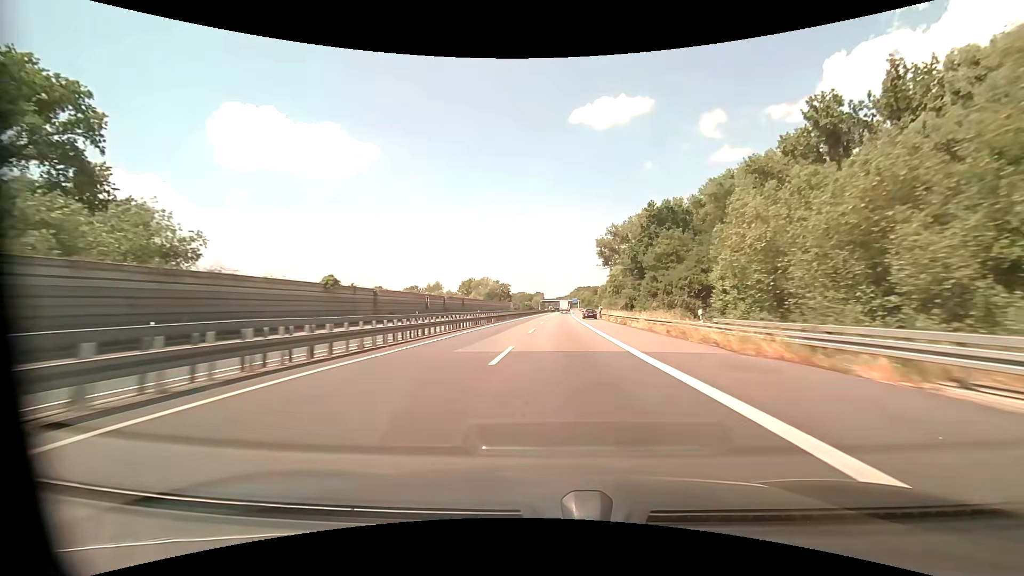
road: motorway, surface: asphalt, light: Day
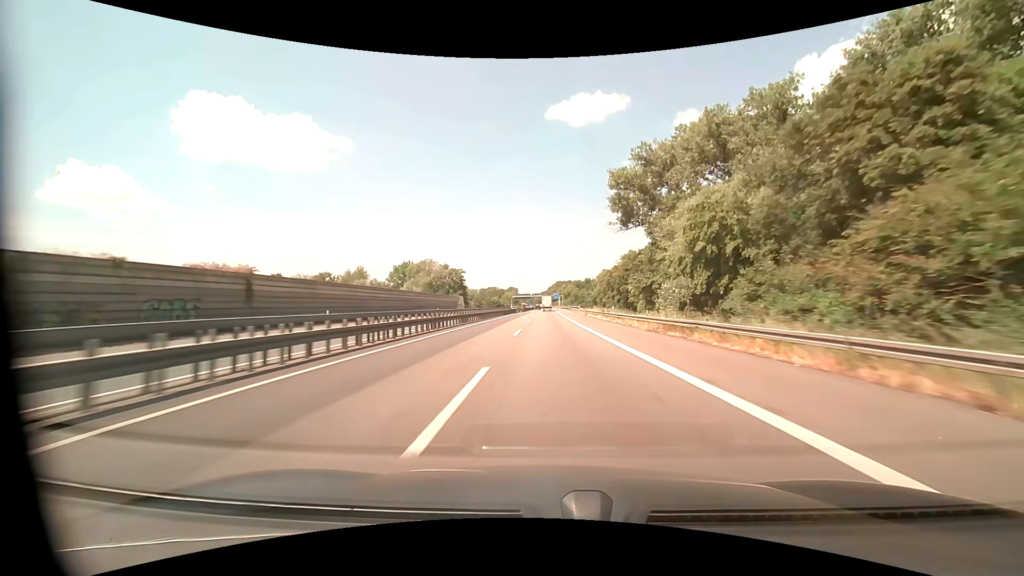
(+1.9, +77.3) m; +3°
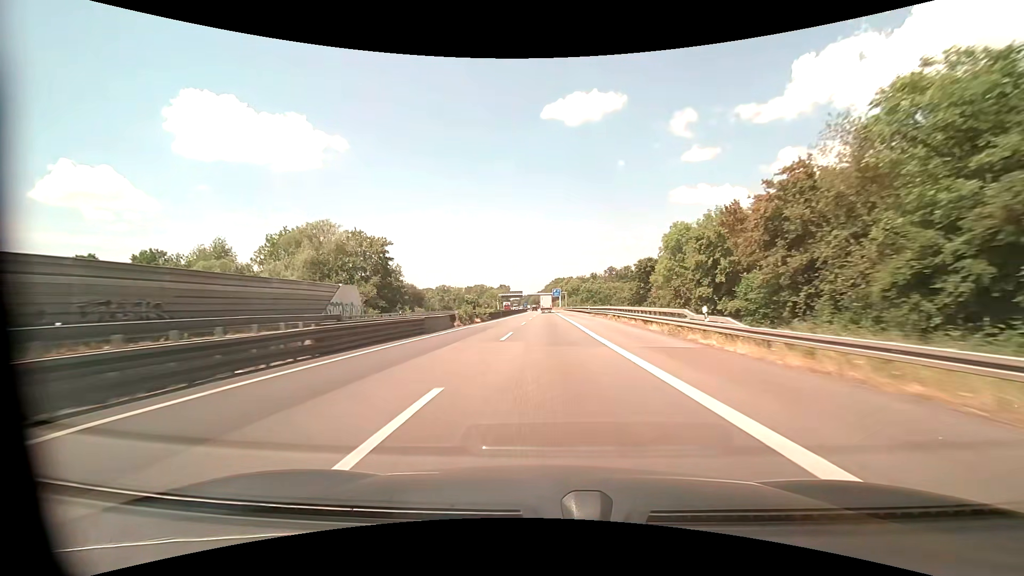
(+0.4, +74.5) m; 0°
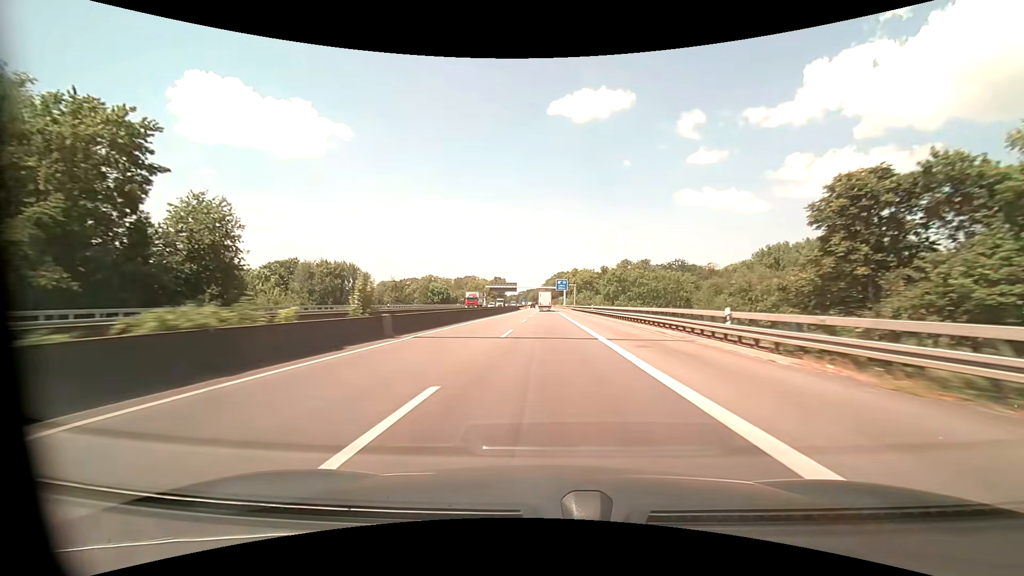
(+0.2, +53.9) m; 0°
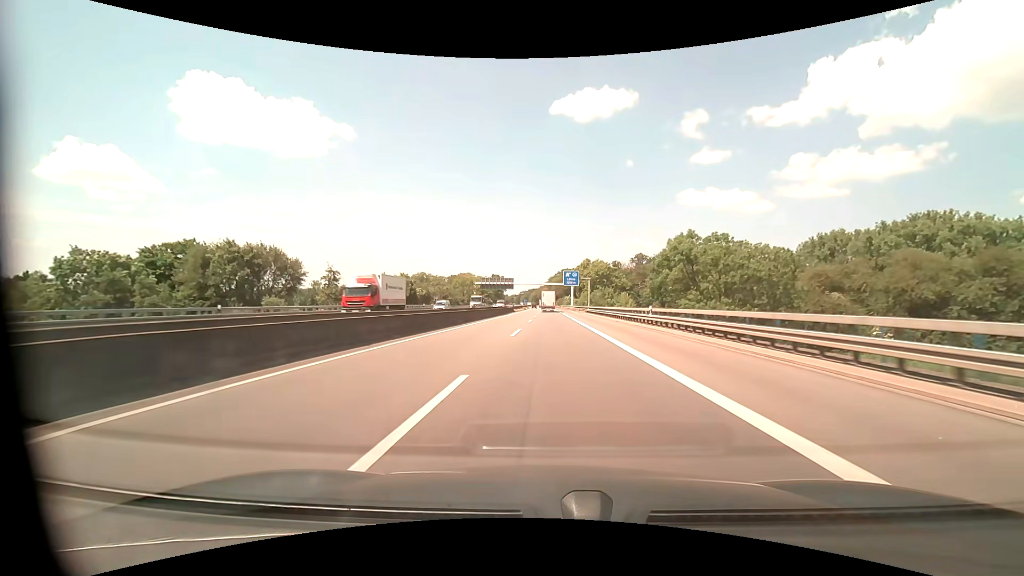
(-0.1, +35.0) m; 0°
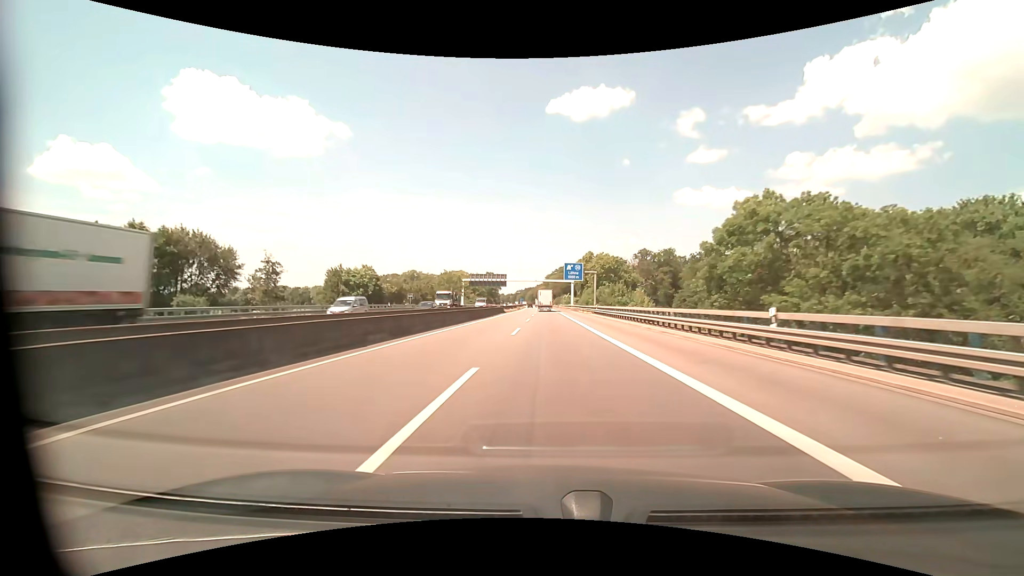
(0.0, +17.1) m; 0°
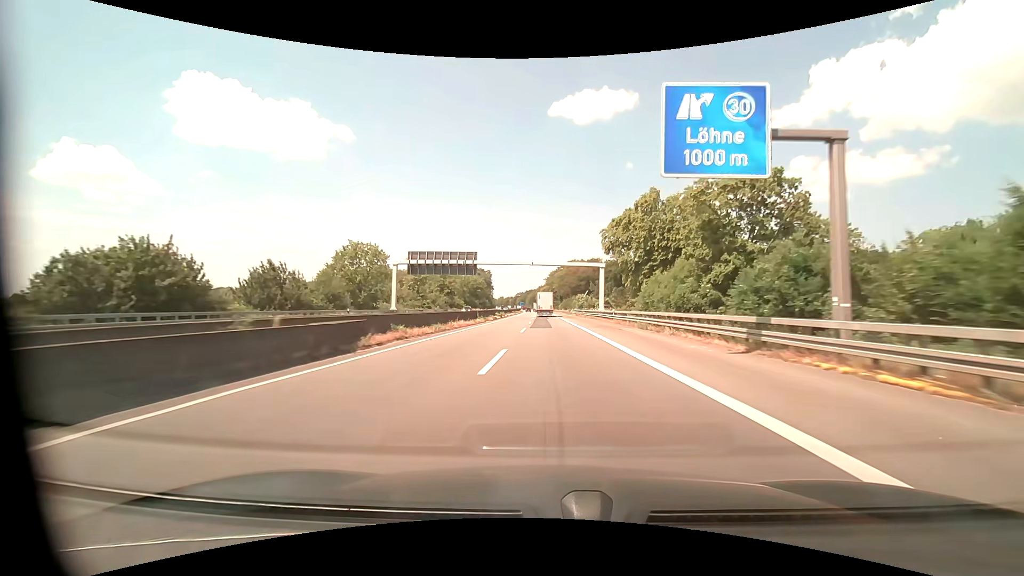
(+0.1, +66.0) m; 0°
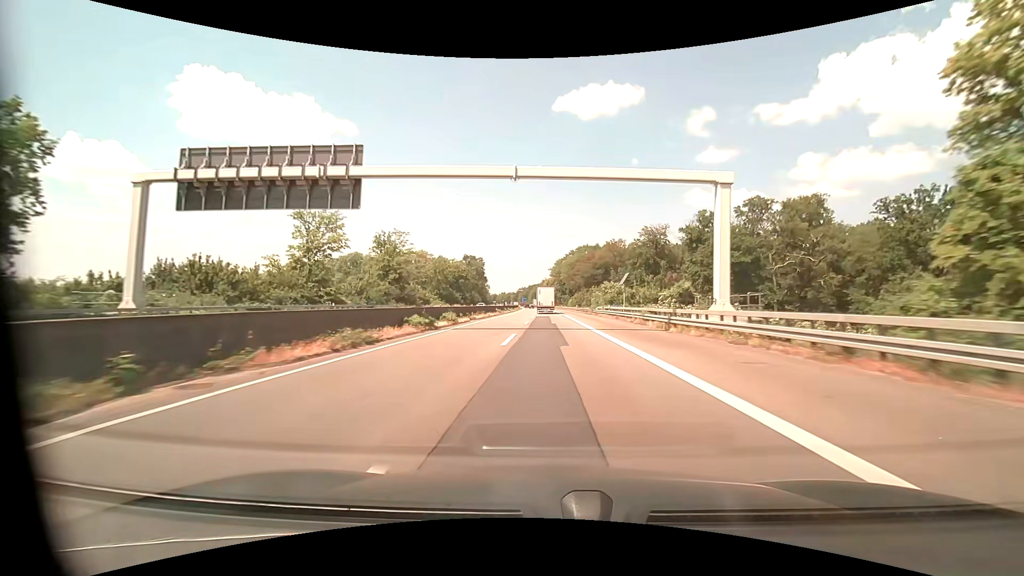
(-0.1, +48.2) m; 0°
(0, +10) (0, +20) (0, +30) (0, +40) (0, +50) (0, +60) (0, +70) (0, +80) (0, +90) (-1, +100) m
